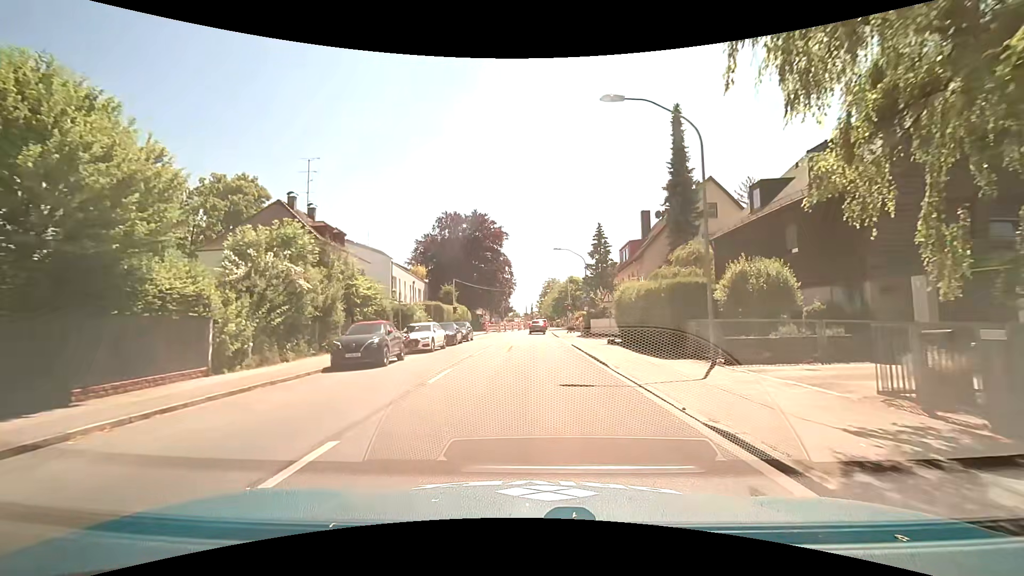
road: secondary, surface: asphalt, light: Day
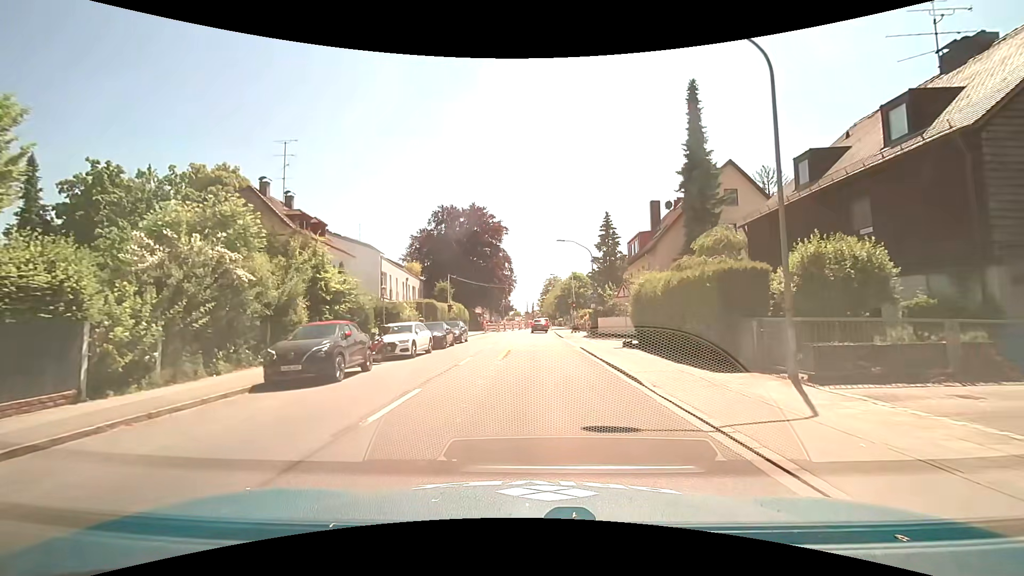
(0.0, +4.2) m; 0°
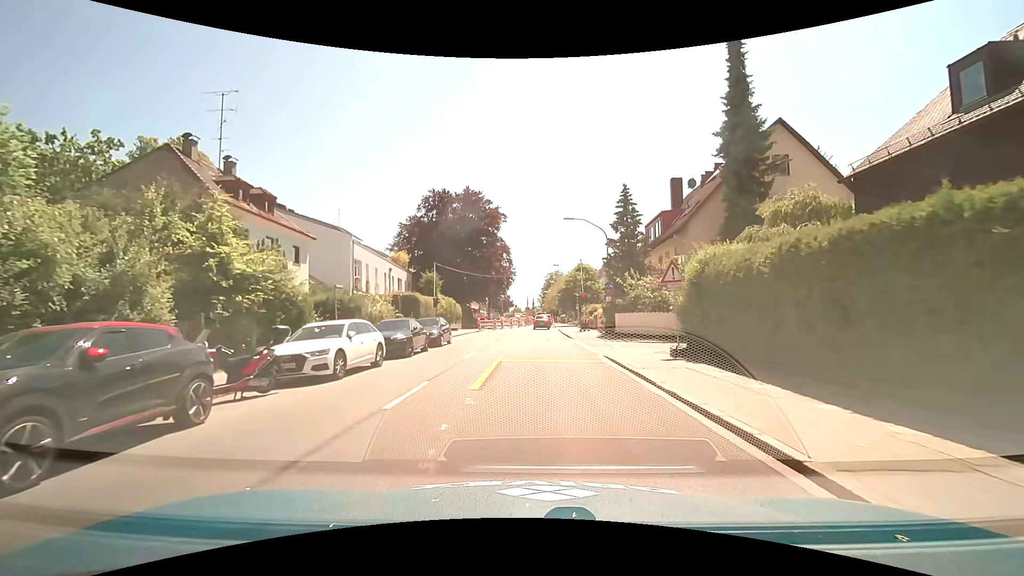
(0.0, +7.8) m; 0°
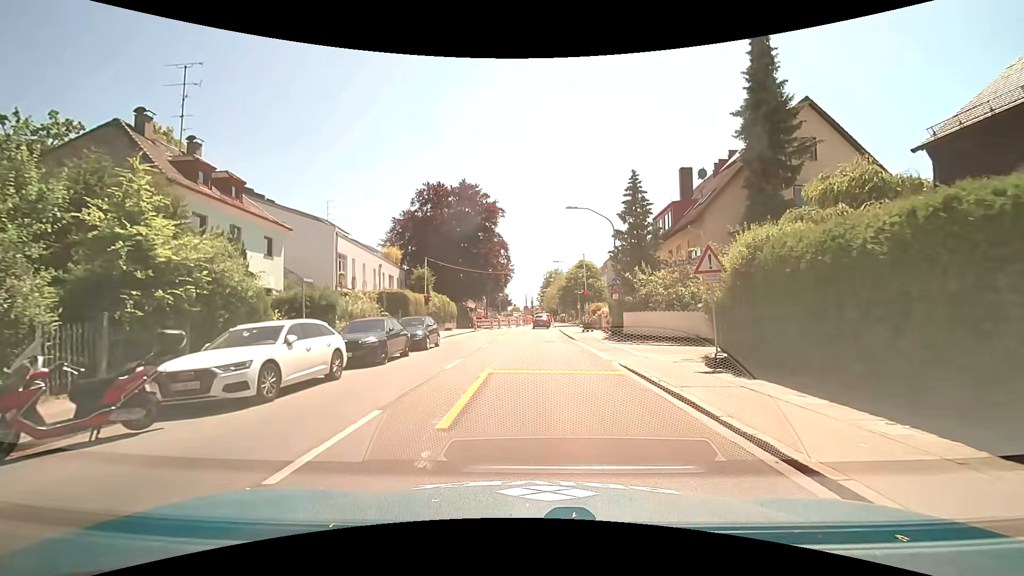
(0.0, +3.1) m; 0°
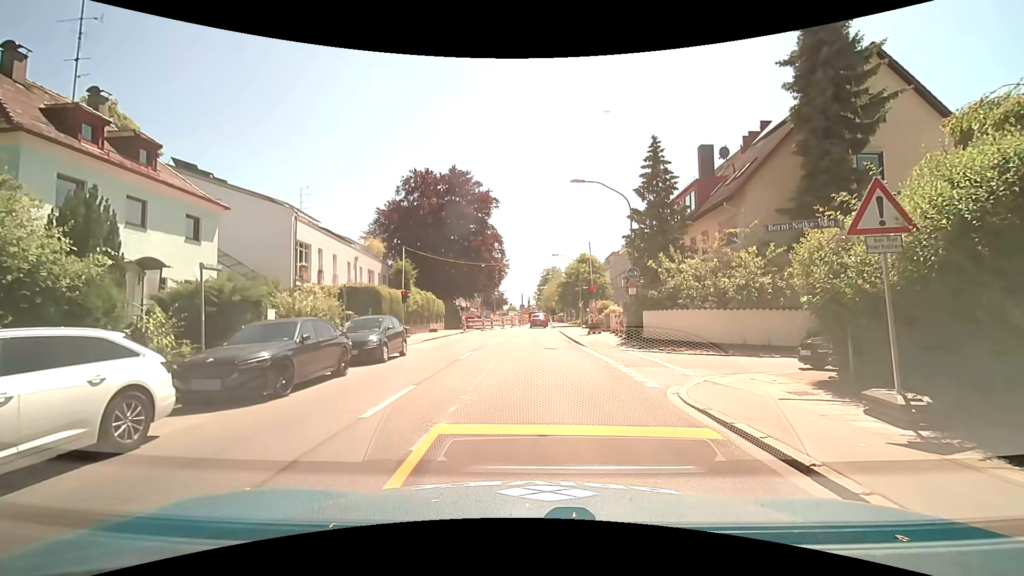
(0.0, +5.7) m; +1°
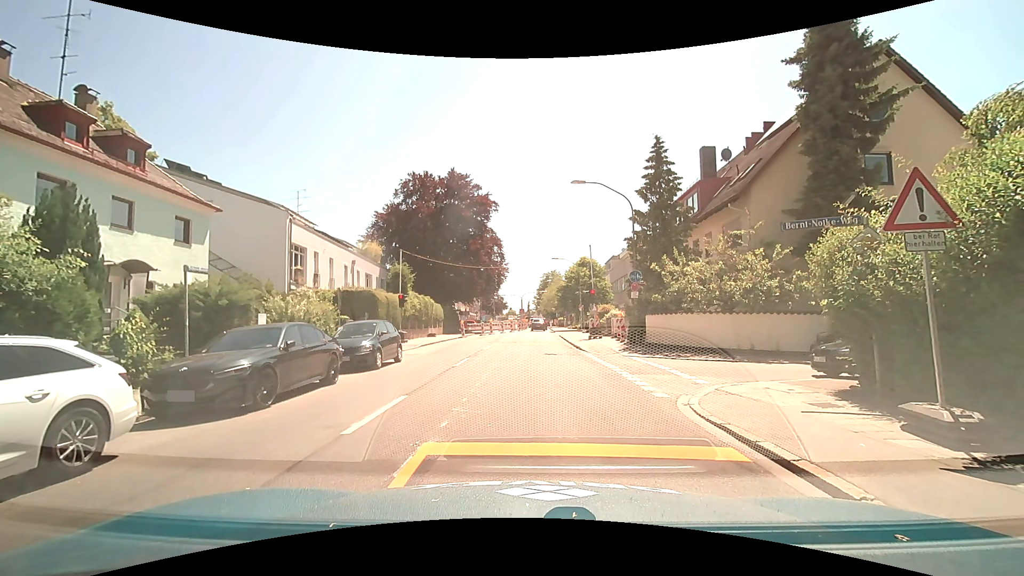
(0.0, +0.7) m; 0°
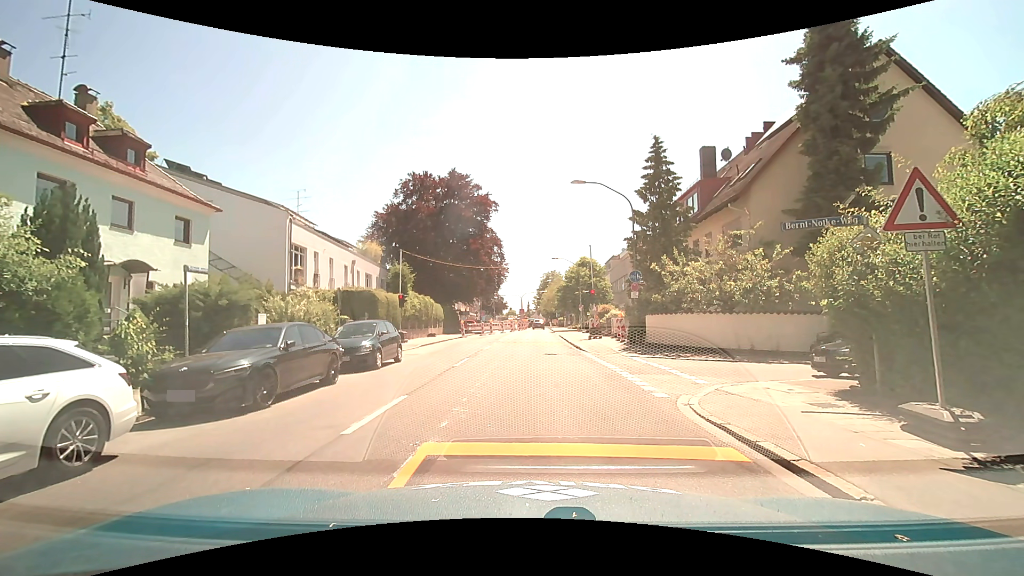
(0.0, 0.0) m; 0°
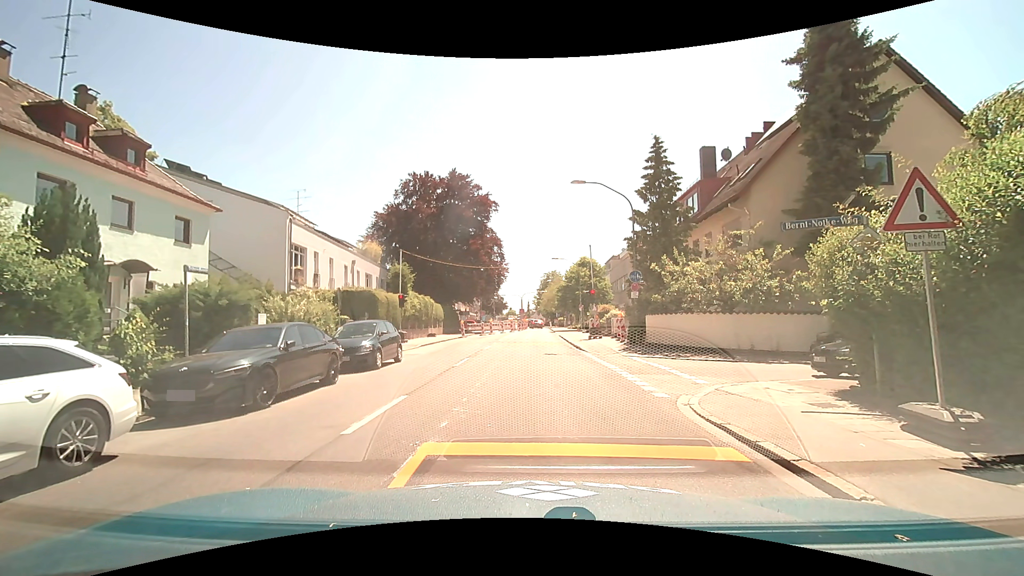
(0.0, 0.0) m; 0°
